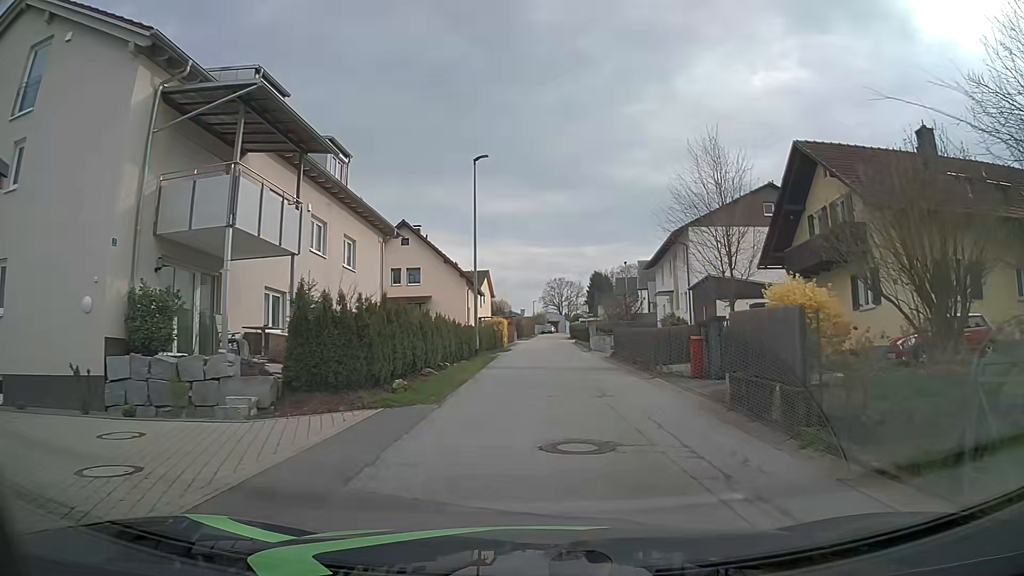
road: residential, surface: asphalt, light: Day
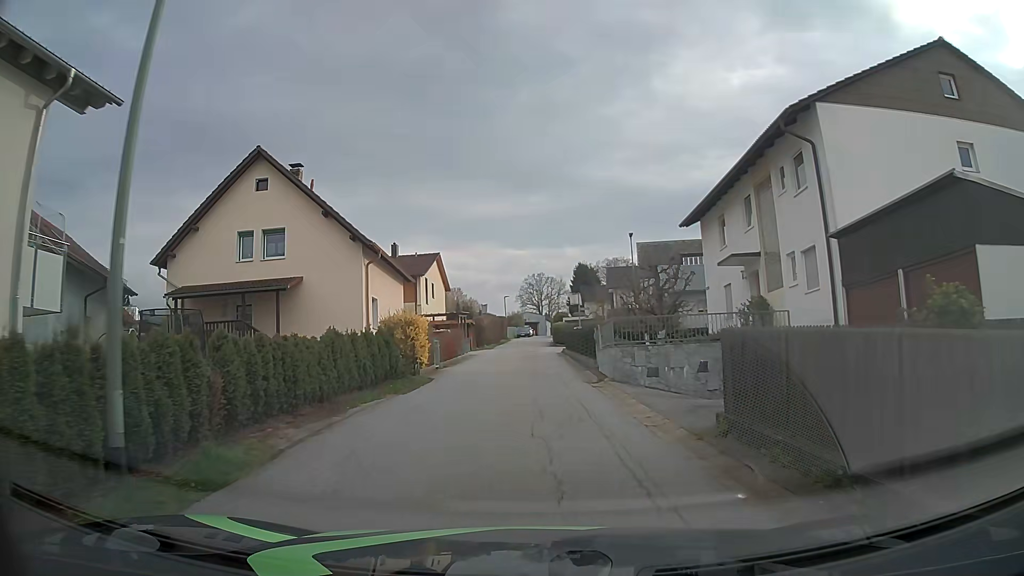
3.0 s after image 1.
(+1.2, +21.9) m; +3°
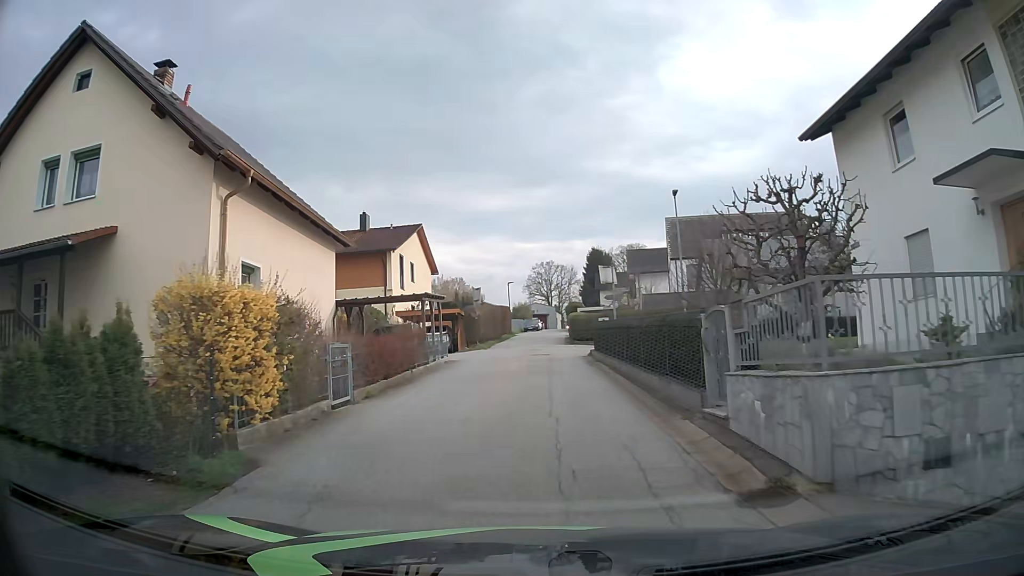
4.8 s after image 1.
(-0.2, +13.3) m; -1°
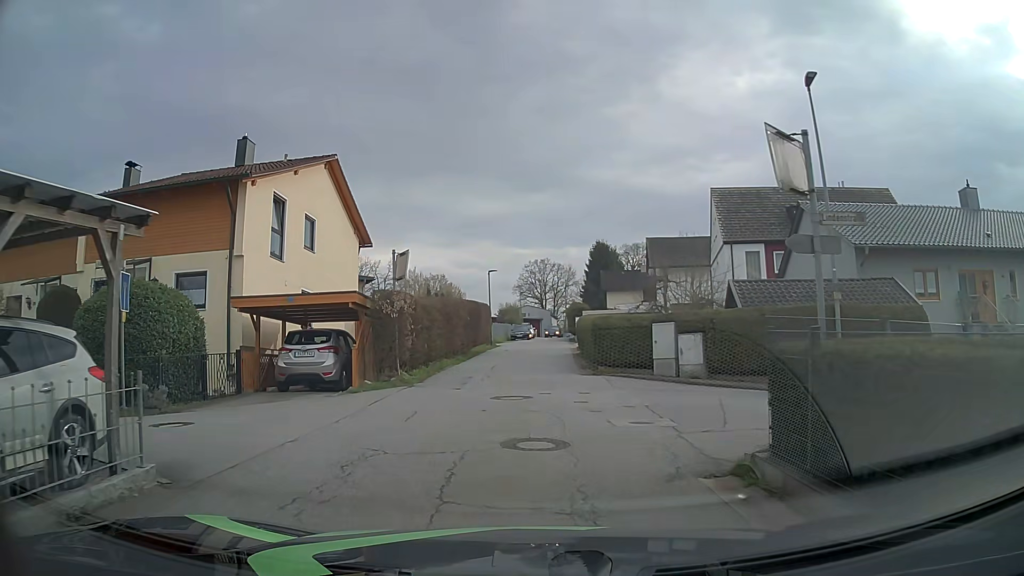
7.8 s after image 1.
(+0.1, +19.2) m; +1°
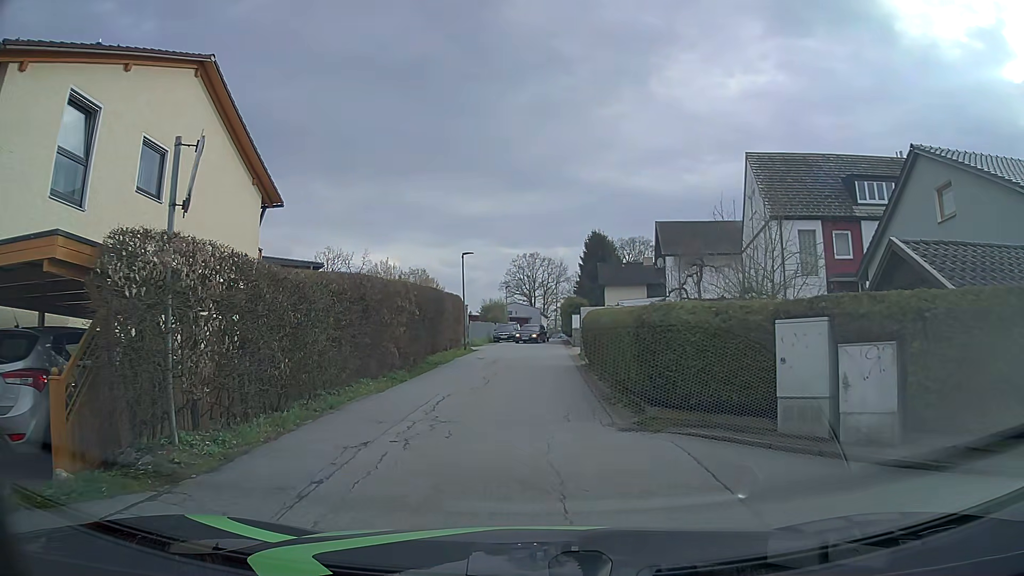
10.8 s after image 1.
(+0.1, +10.5) m; 0°
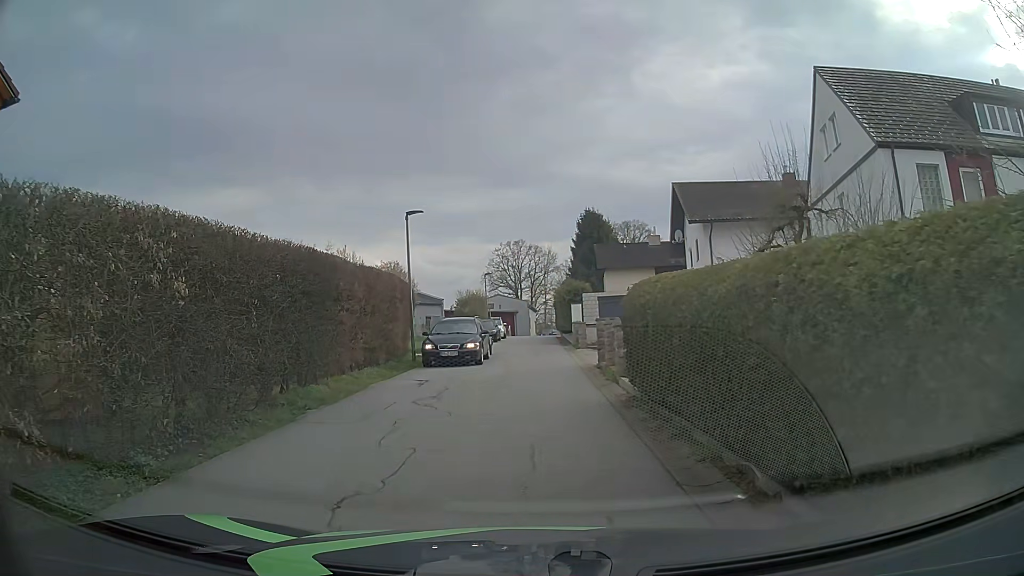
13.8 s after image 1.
(+0.2, +12.4) m; +1°
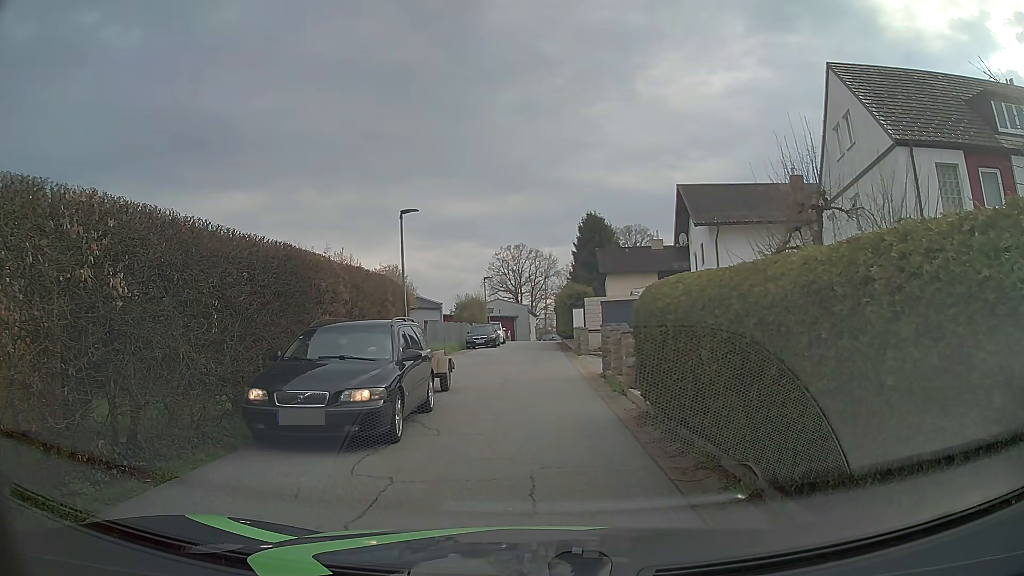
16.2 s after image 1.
(0.0, +1.1) m; +2°
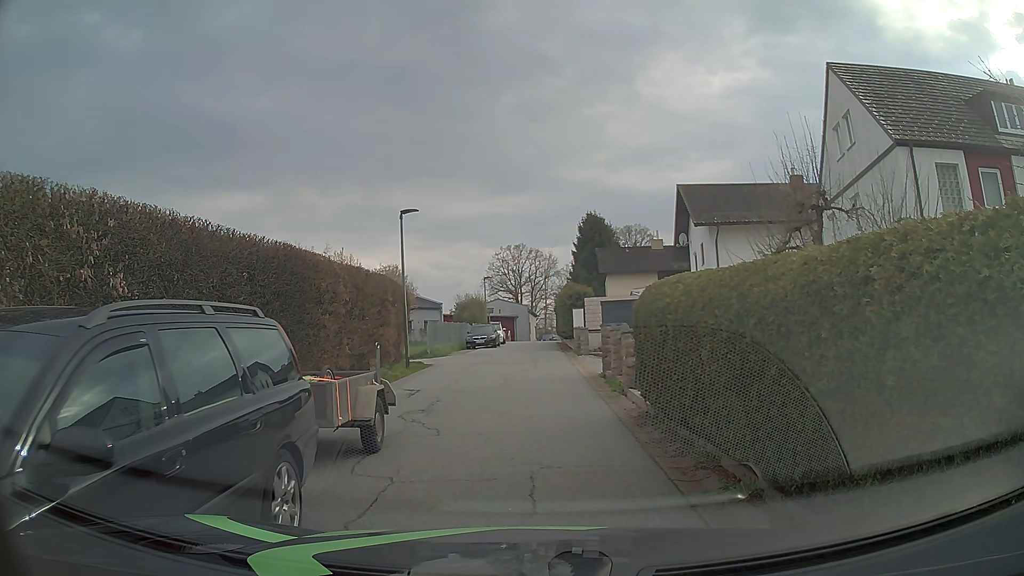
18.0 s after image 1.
(0.0, 0.0) m; 0°
